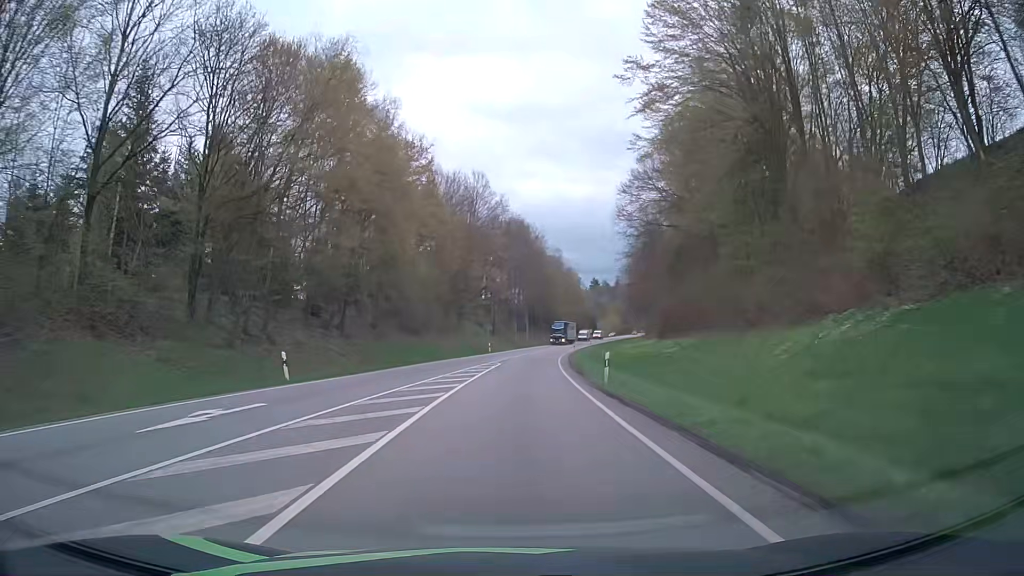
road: primary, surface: asphalt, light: Day
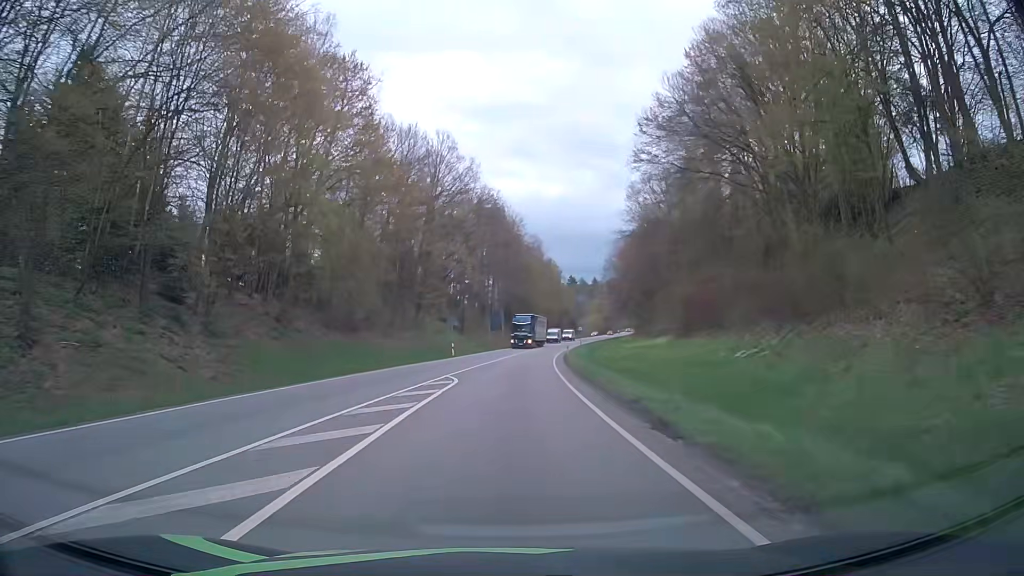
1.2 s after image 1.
(+0.4, +18.8) m; +3°
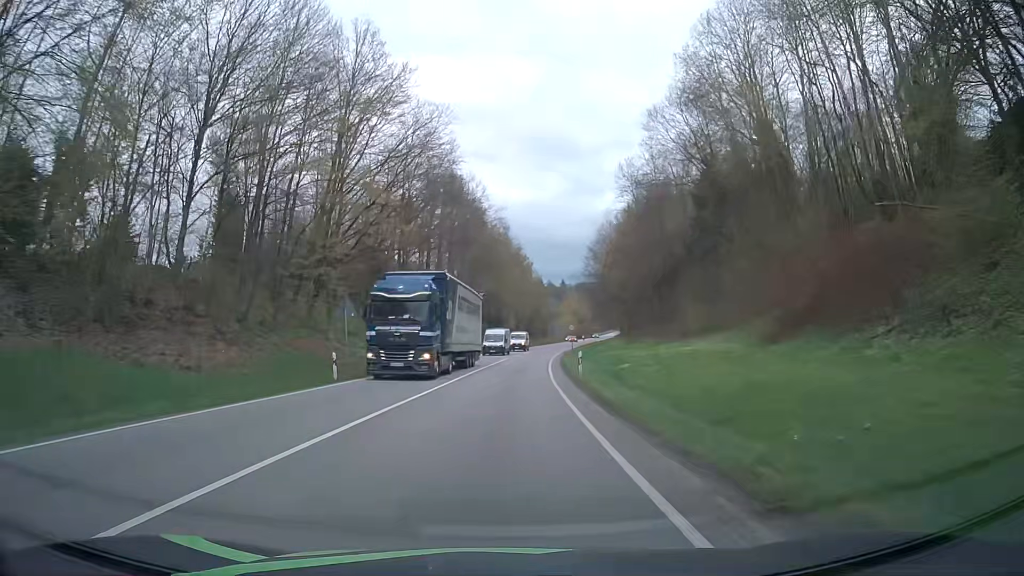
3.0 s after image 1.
(+0.6, +28.5) m; +2°
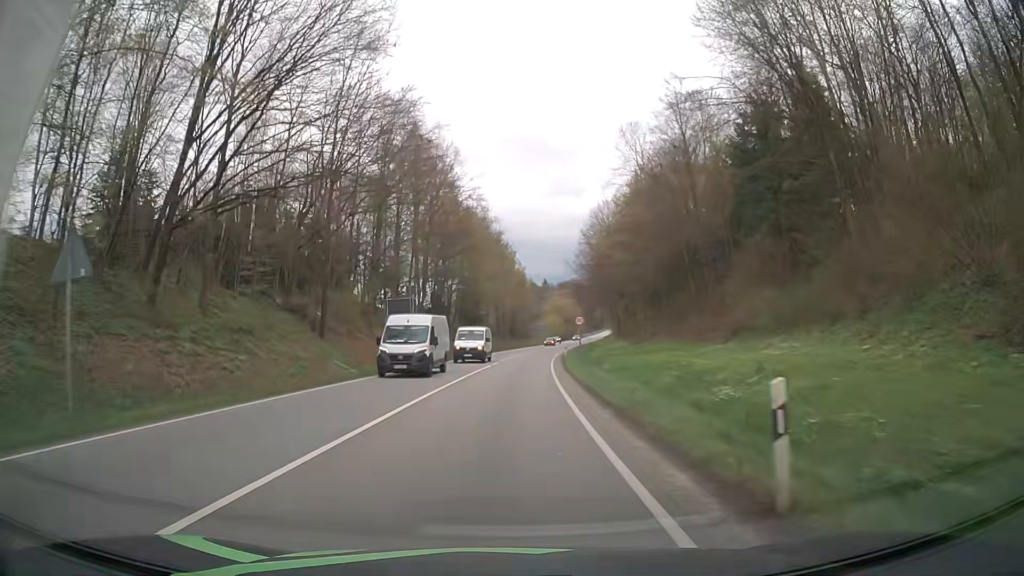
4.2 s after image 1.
(+0.4, +19.3) m; +2°
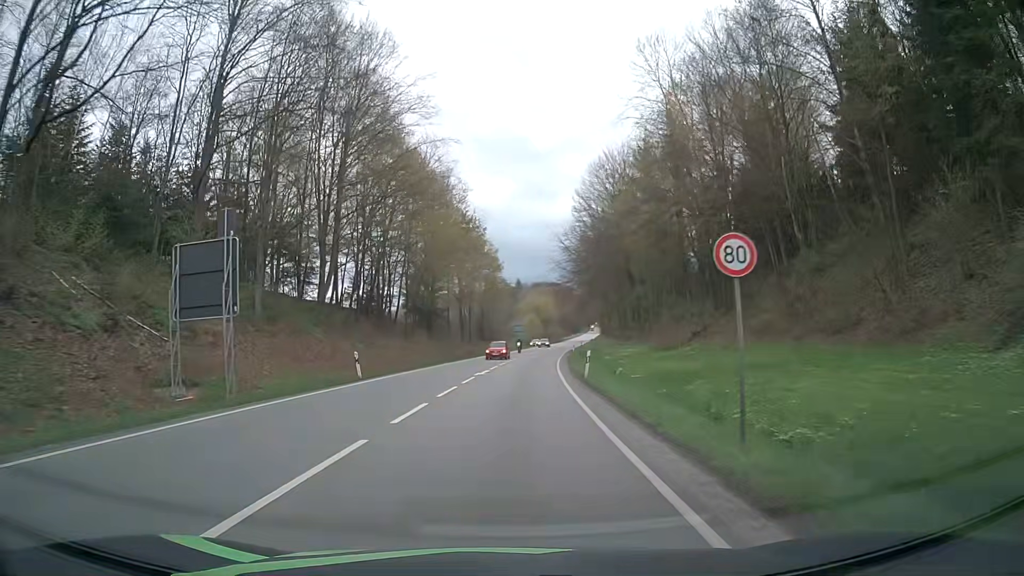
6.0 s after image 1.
(+0.4, +29.3) m; +2°
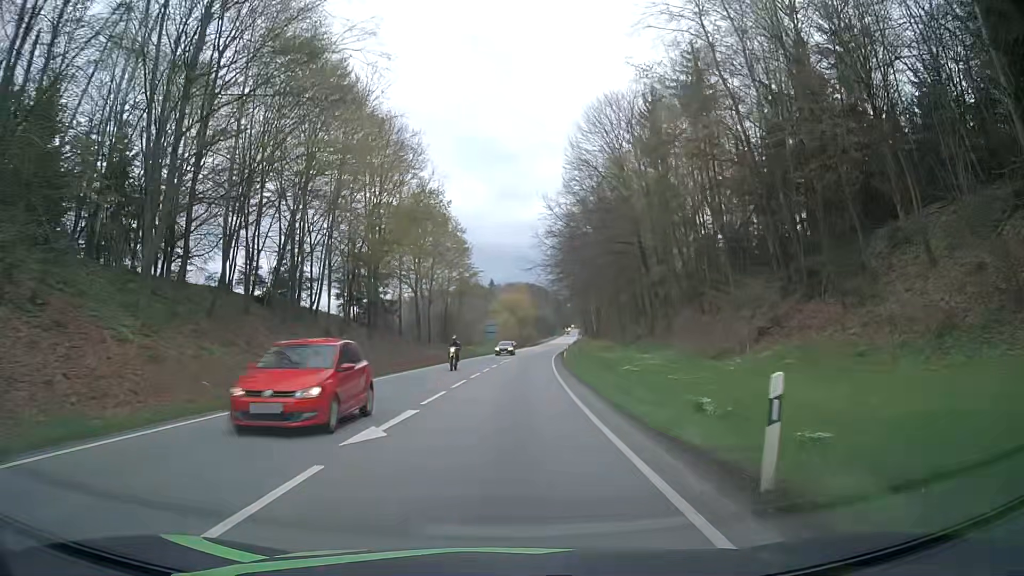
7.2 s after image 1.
(+0.5, +20.2) m; +3°
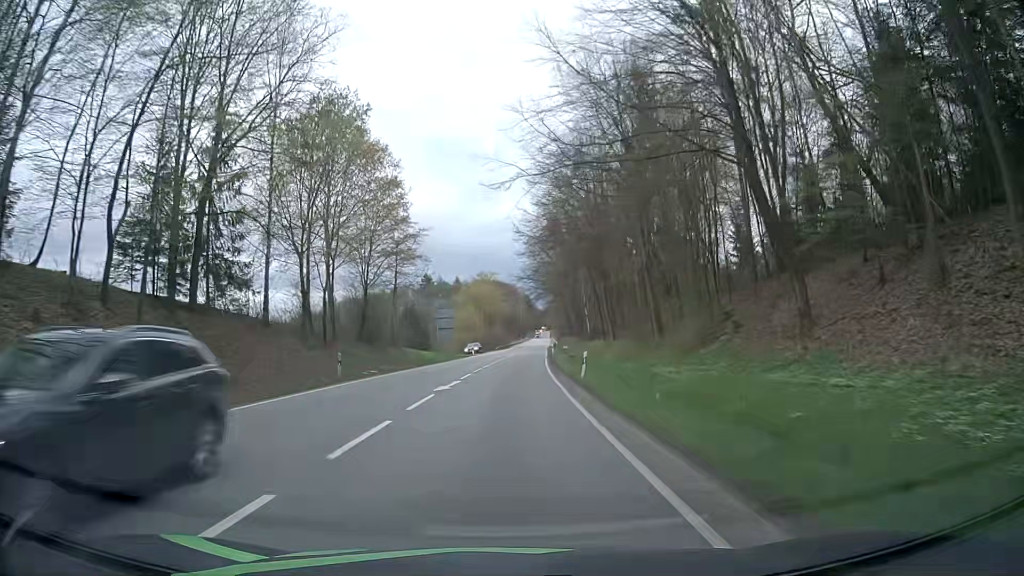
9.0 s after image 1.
(+0.8, +31.5) m; +3°
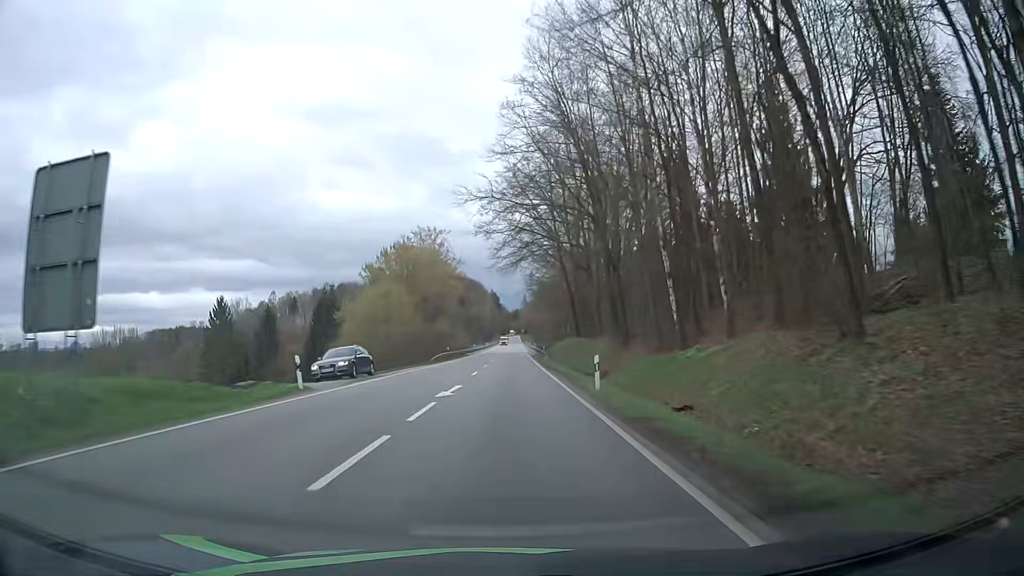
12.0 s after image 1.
(+1.5, +55.8) m; +3°
(0, +10) (0, +20) (0, +30) (0, +40) (0, +50) (0, +60) (+1, +70) (+1, +80) (+1, +90) (+1, +100) m
